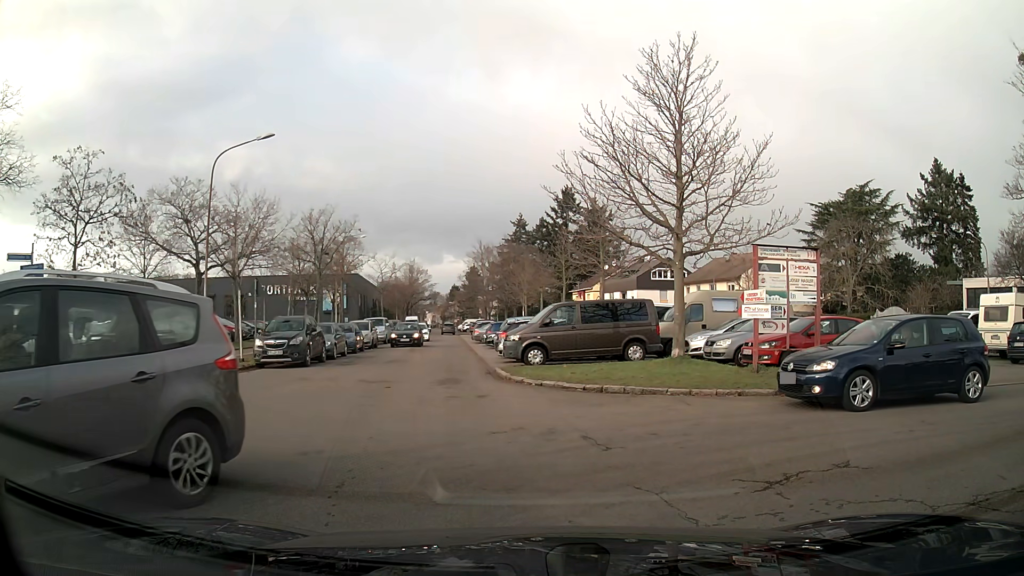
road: residential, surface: asphalt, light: Day
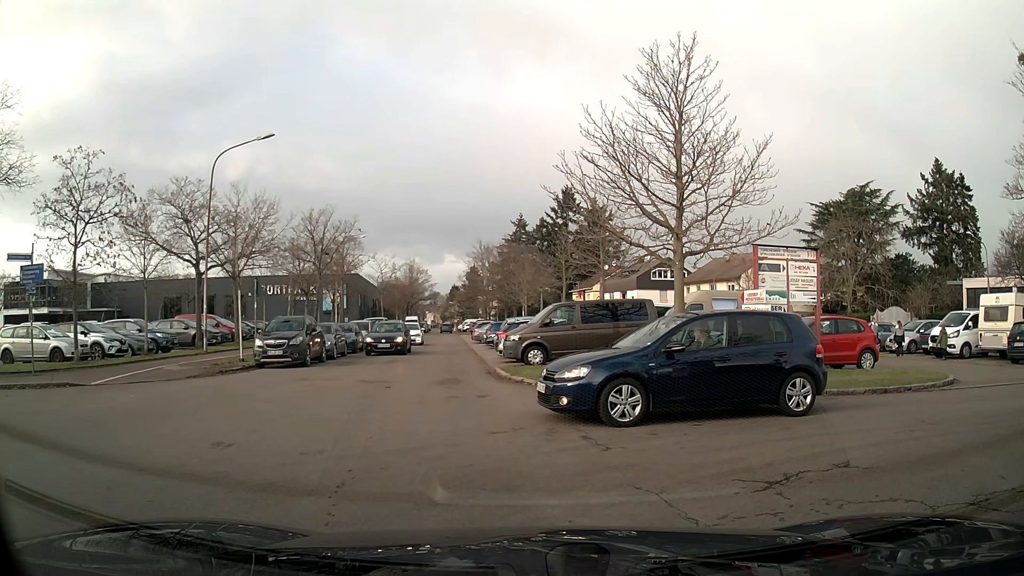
(0.0, 0.0) m; 0°
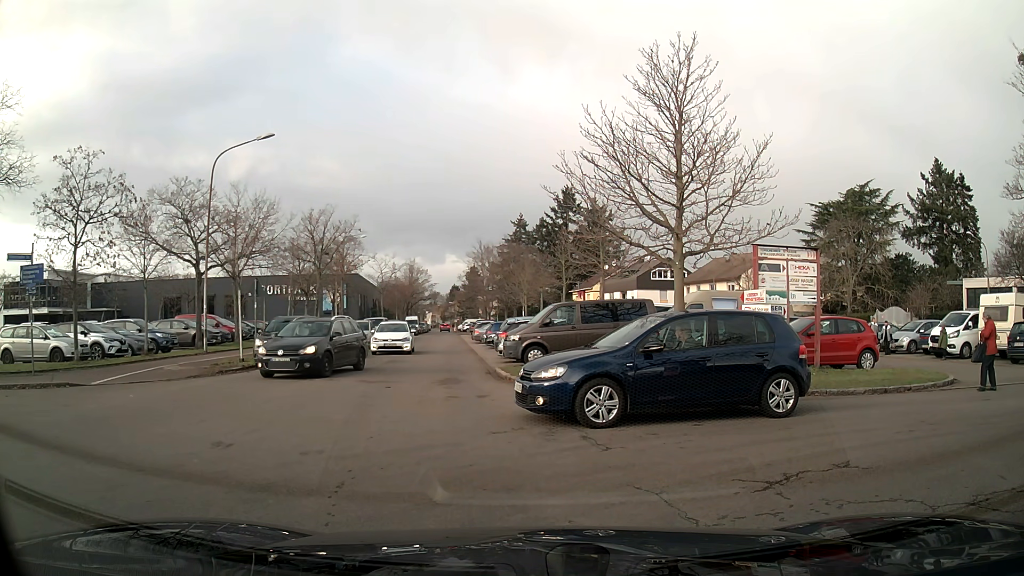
(0.0, 0.0) m; 0°
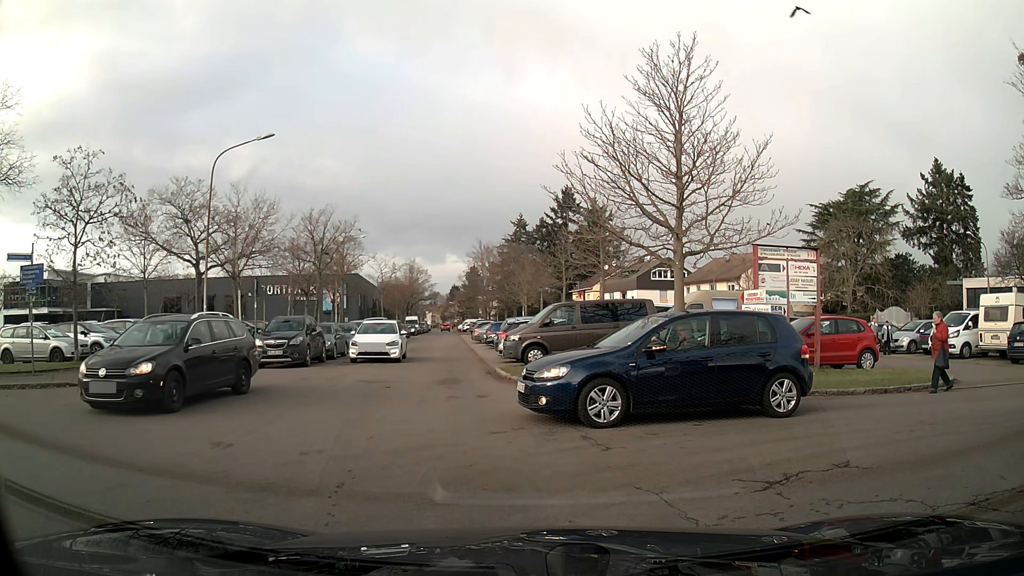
(0.0, 0.0) m; 0°
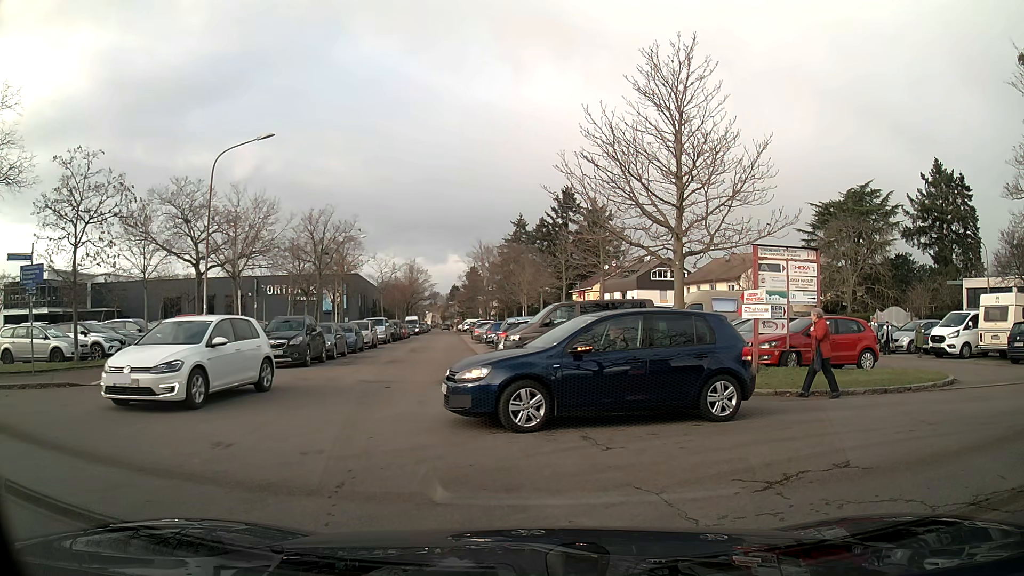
(0.0, 0.0) m; 0°
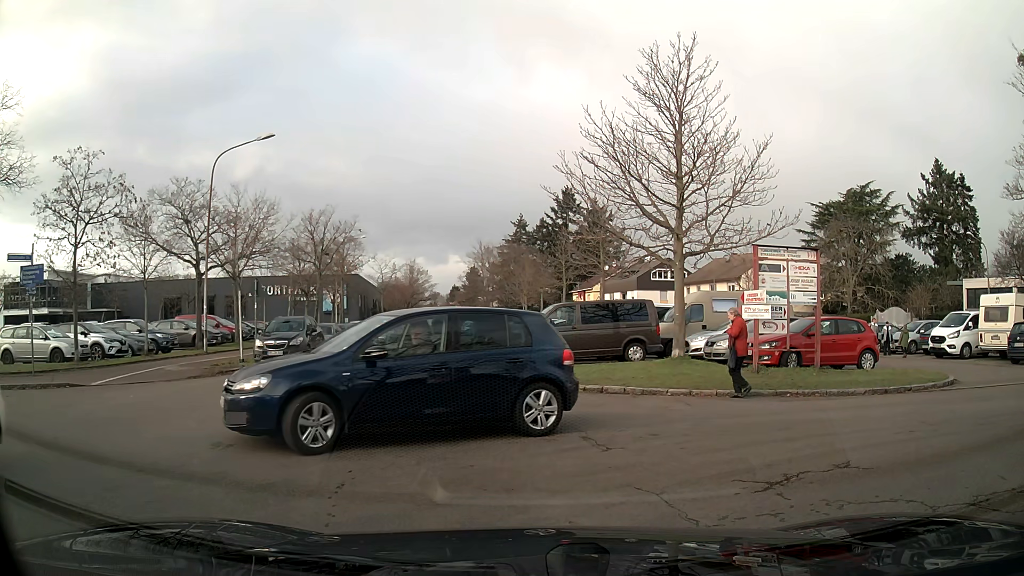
(0.0, 0.0) m; 0°
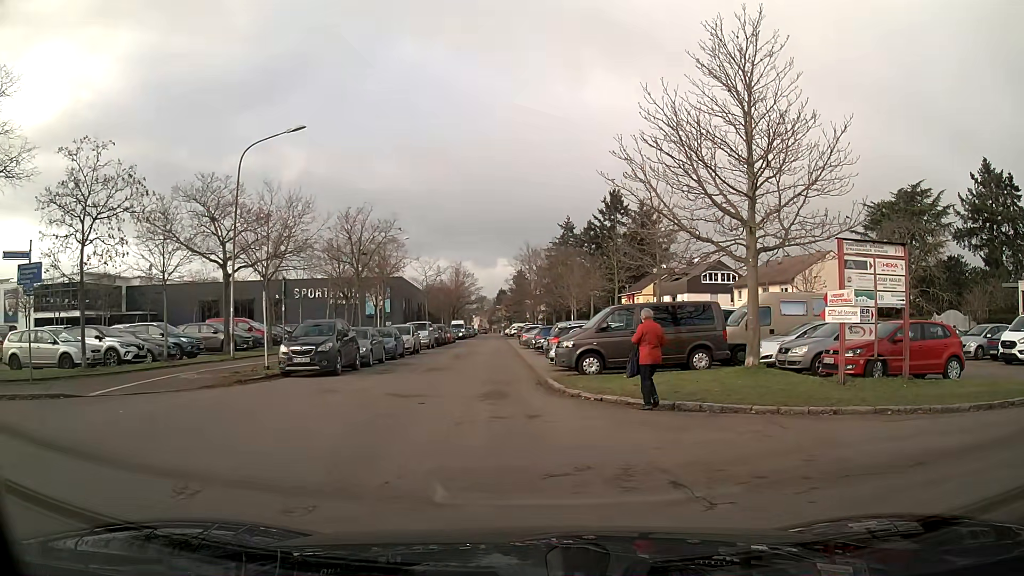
(-0.1, +2.2) m; -5°
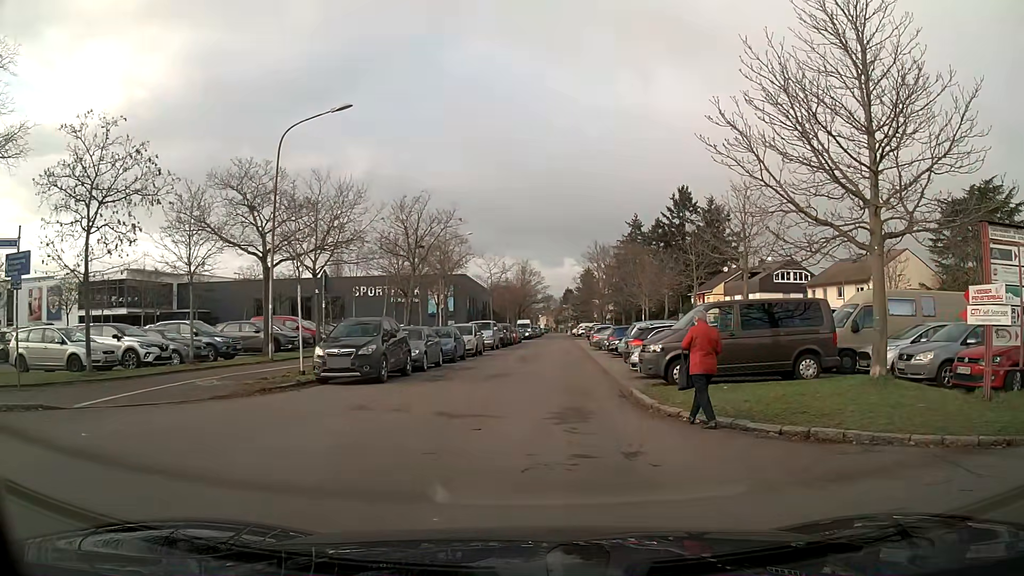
(-0.2, +3.0) m; -6°
(-1, +10) (0, +20) (+2, +30) (+3, +40) (+4, +50) (+5, +60) (+6, +70) (+7, +79) (+8, +89) (+9, +99) m
